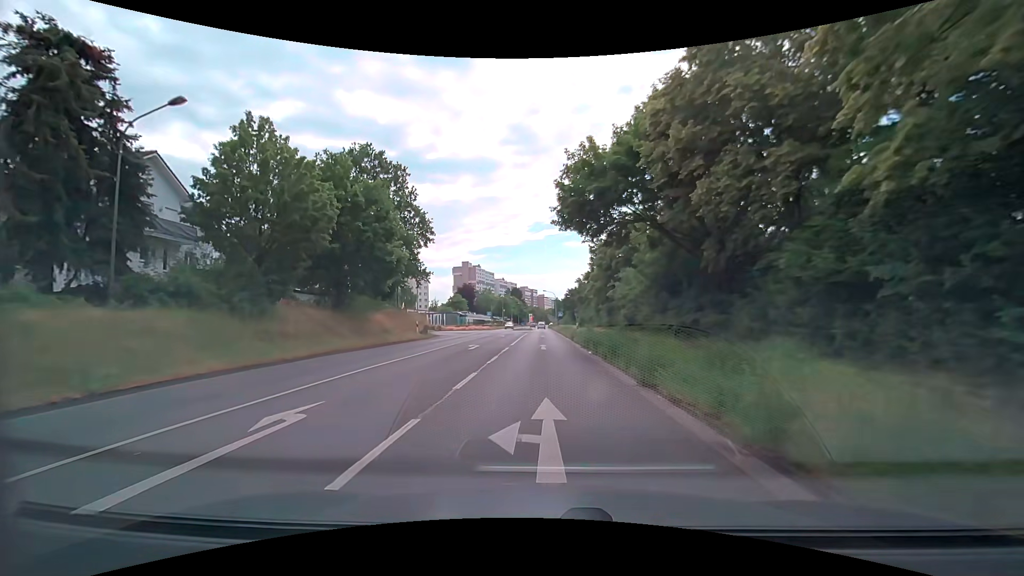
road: secondary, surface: asphalt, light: Day
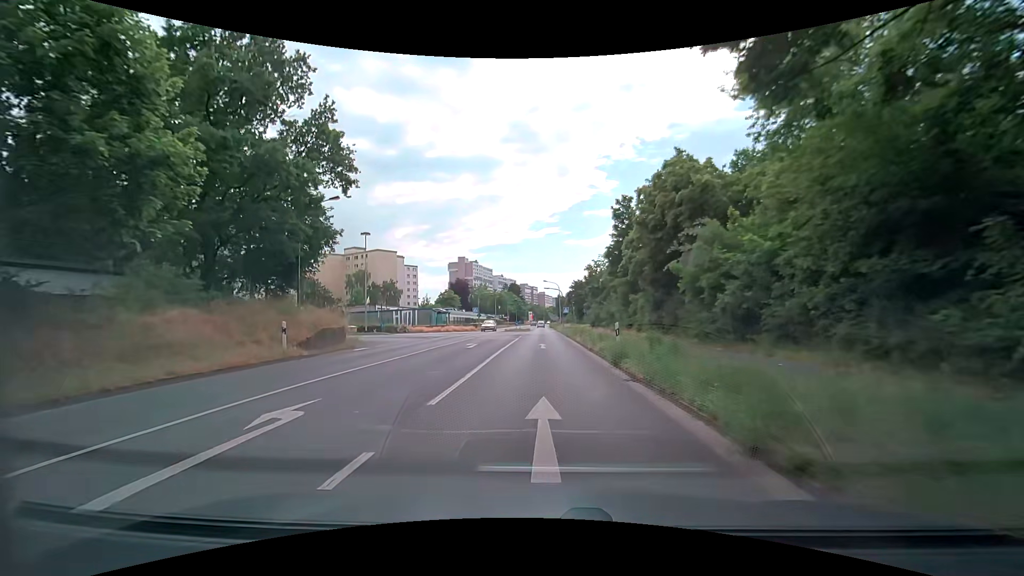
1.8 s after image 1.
(+0.1, +20.2) m; +1°
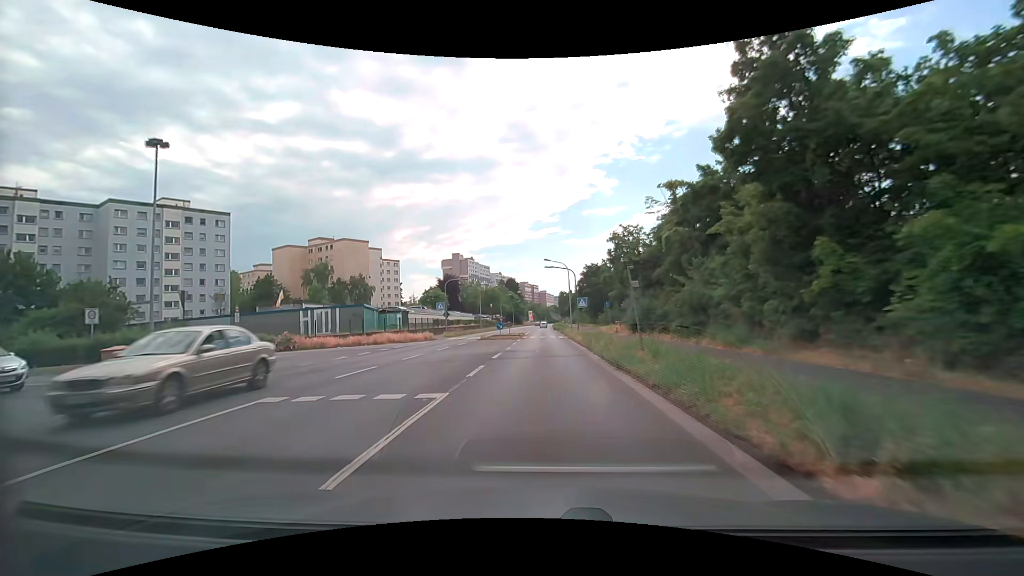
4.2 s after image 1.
(-0.1, +26.7) m; 0°
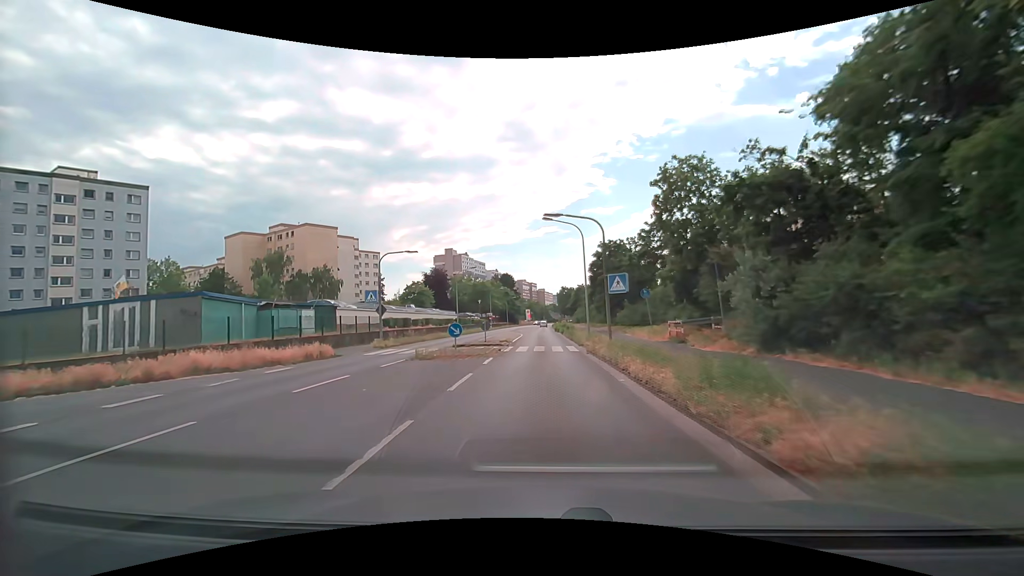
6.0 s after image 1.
(0.0, +20.0) m; 0°
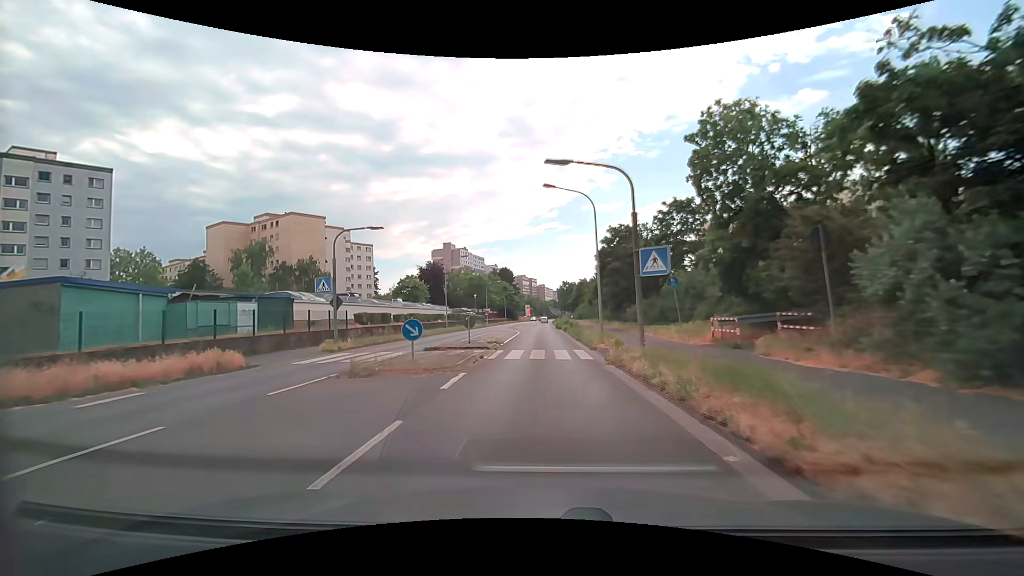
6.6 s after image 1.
(0.0, +6.7) m; 0°
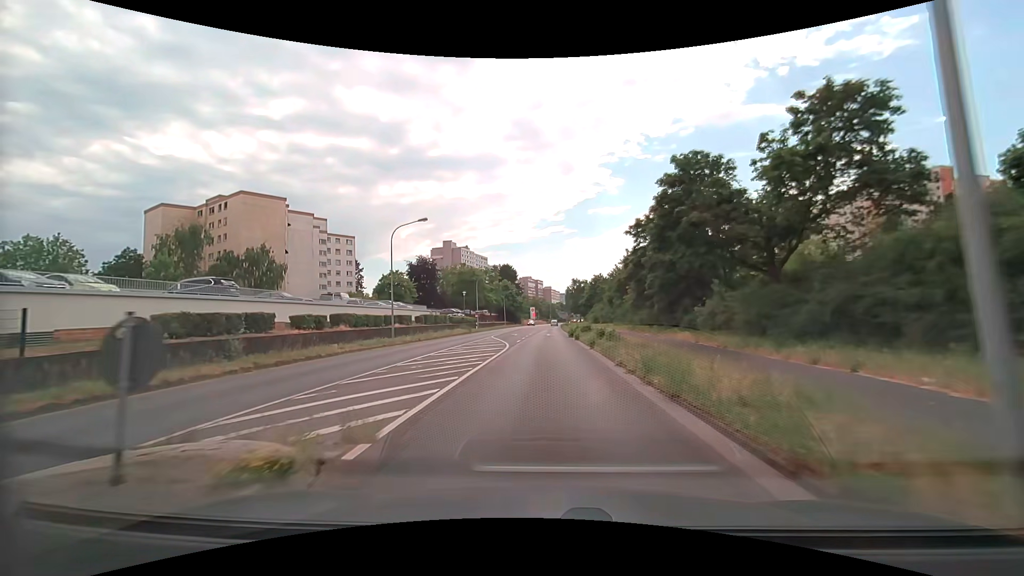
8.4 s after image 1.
(0.0, +20.0) m; 0°
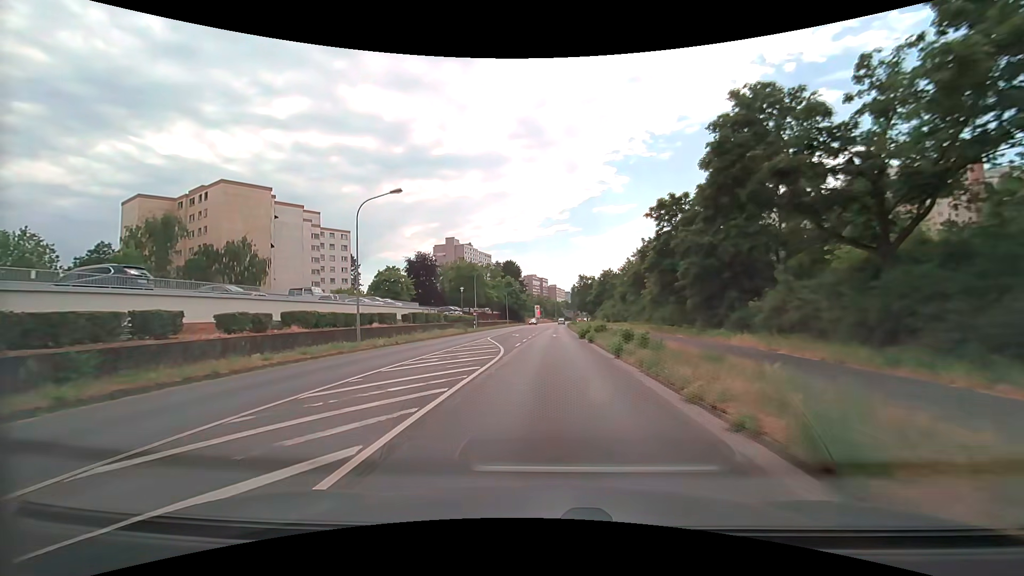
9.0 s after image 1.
(0.0, +6.7) m; 0°
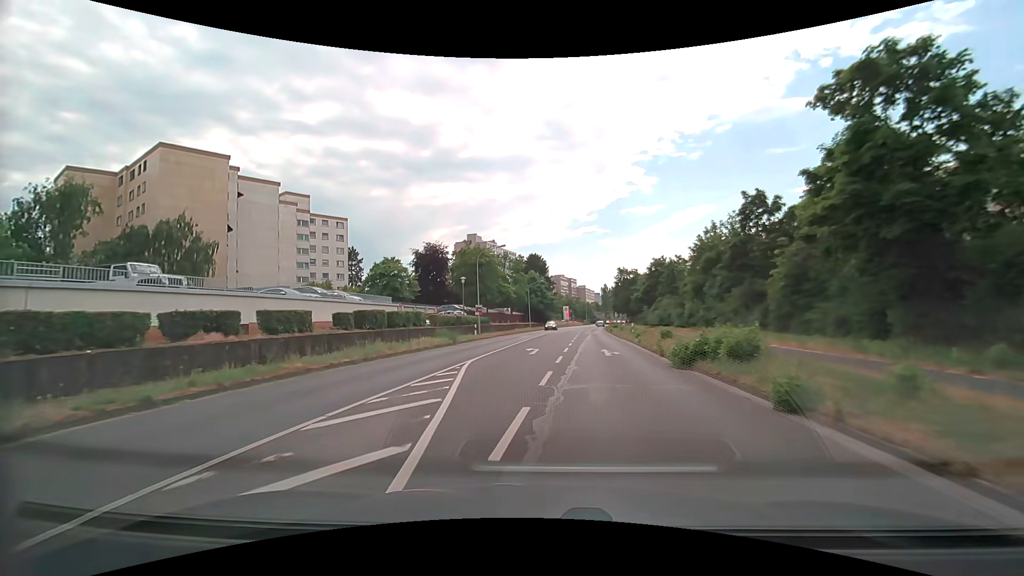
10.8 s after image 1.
(-0.6, +20.0) m; -3°
(0, +10) (0, +20) (0, +30) (0, +40) (+1, +50) (+2, +60) (+3, +70) (+4, +80) (+5, +90) (+6, +100) m
